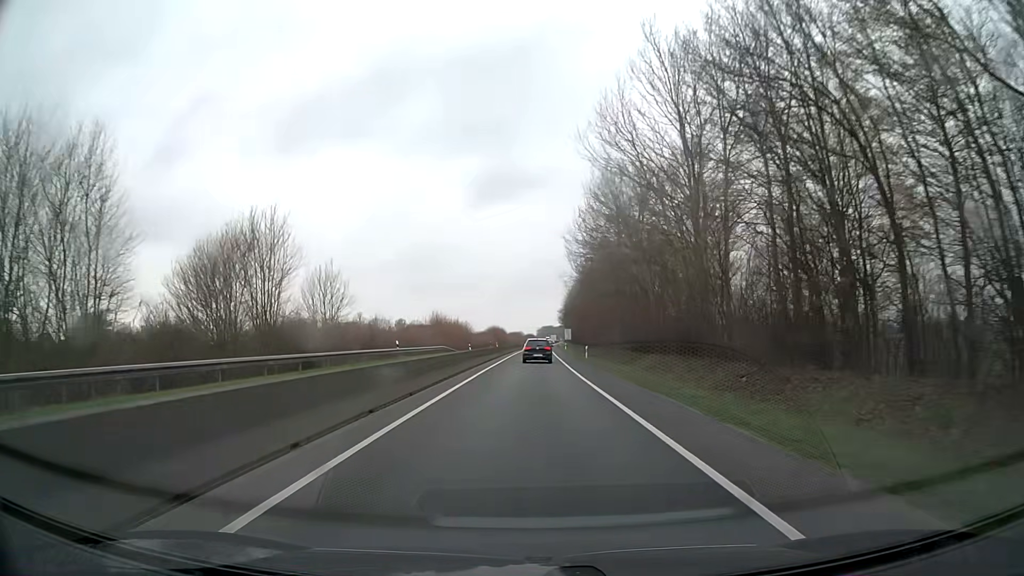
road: trunk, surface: asphalt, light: Day
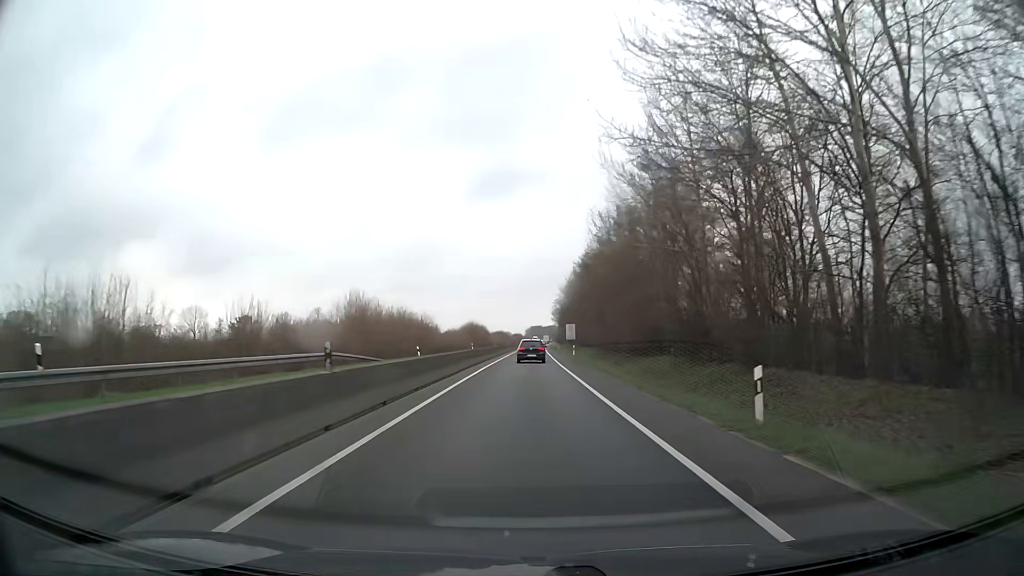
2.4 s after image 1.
(+0.3, +38.6) m; +1°
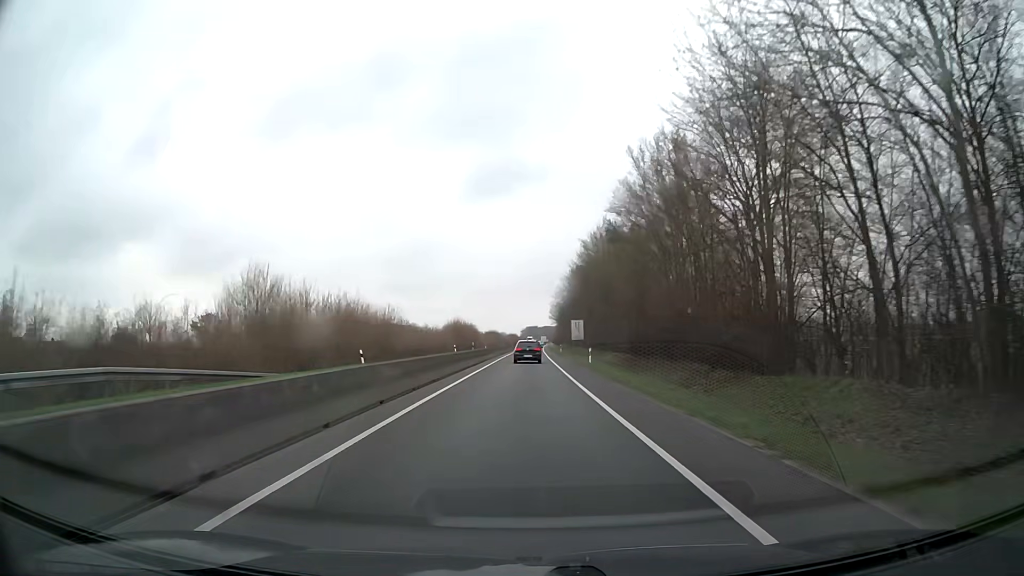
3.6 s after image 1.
(0.0, +19.9) m; 0°
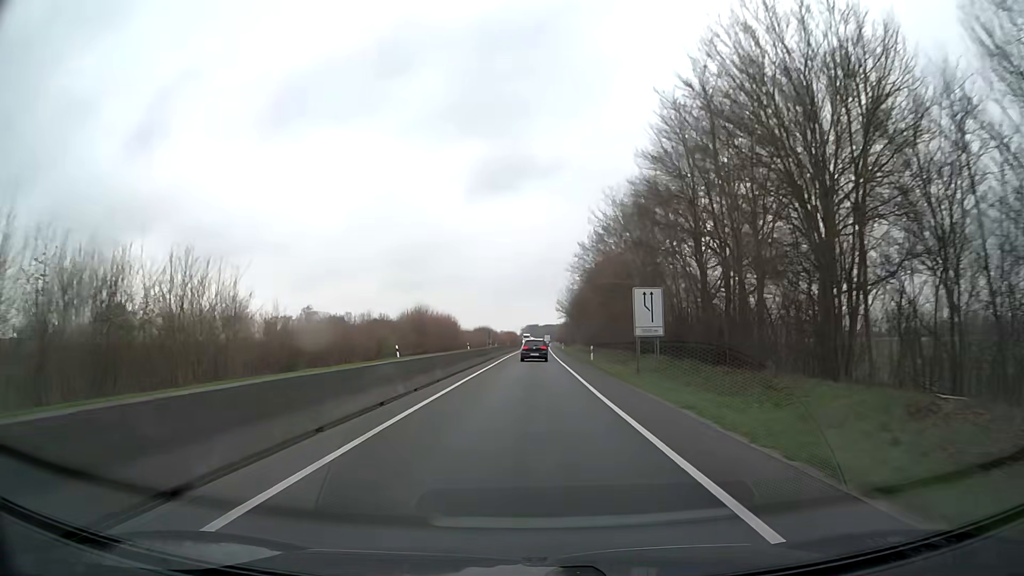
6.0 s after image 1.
(+0.1, +41.0) m; 0°
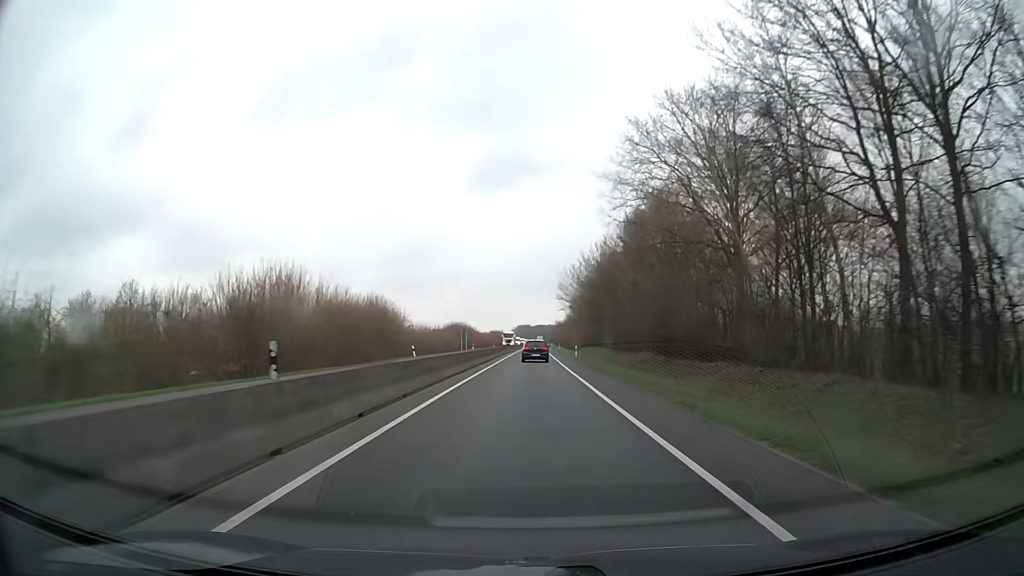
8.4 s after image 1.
(+0.2, +42.3) m; 0°
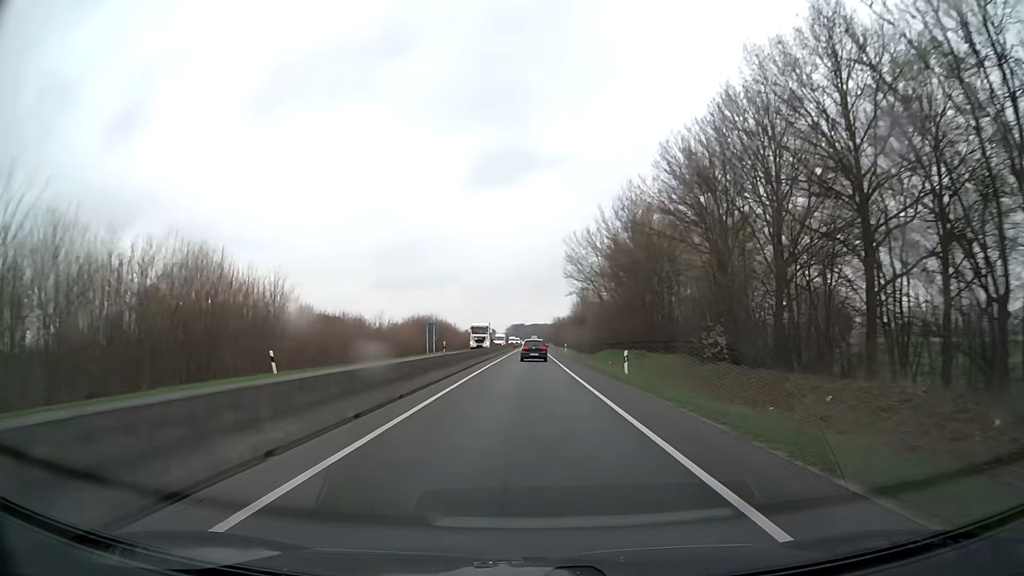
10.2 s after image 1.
(+0.3, +32.3) m; +1°
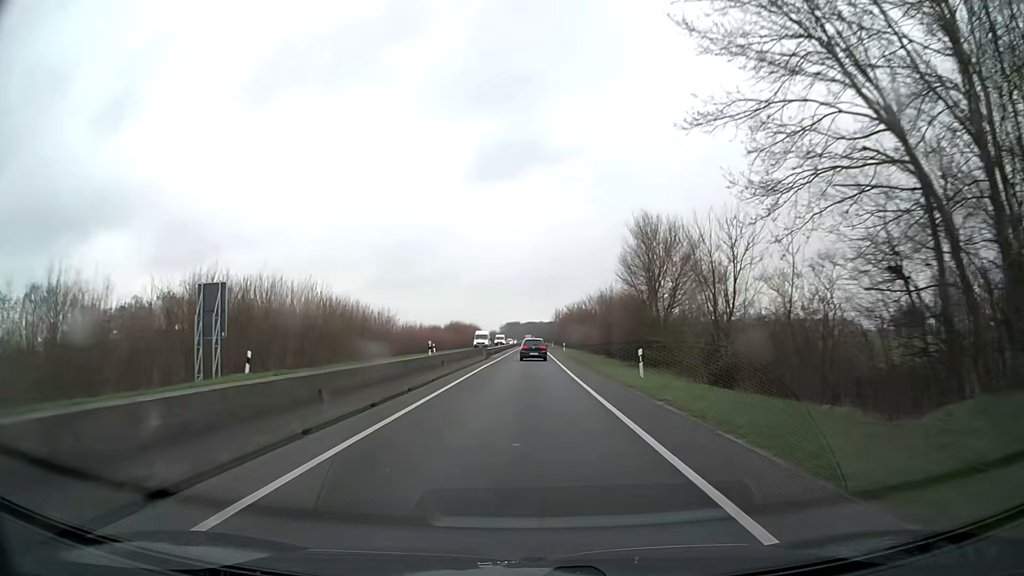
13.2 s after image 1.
(+0.1, +54.7) m; 0°
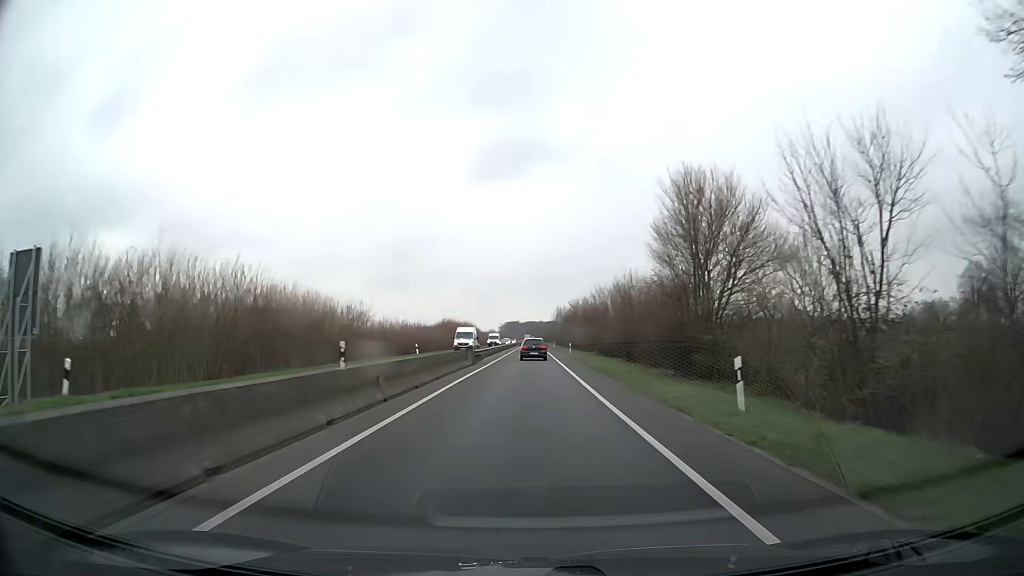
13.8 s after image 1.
(0.0, +11.0) m; 0°
(0, +10) (0, +20) (0, +30) (0, +40) (0, +50) (0, +60) (0, +70) (0, +80) (0, +90) (+1, +100) m
